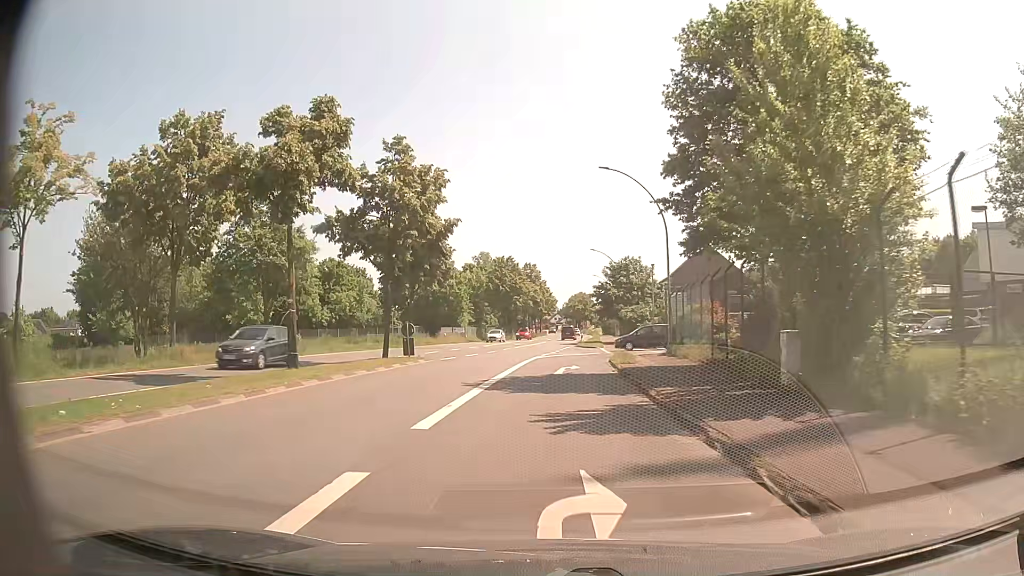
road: primary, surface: asphalt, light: Day
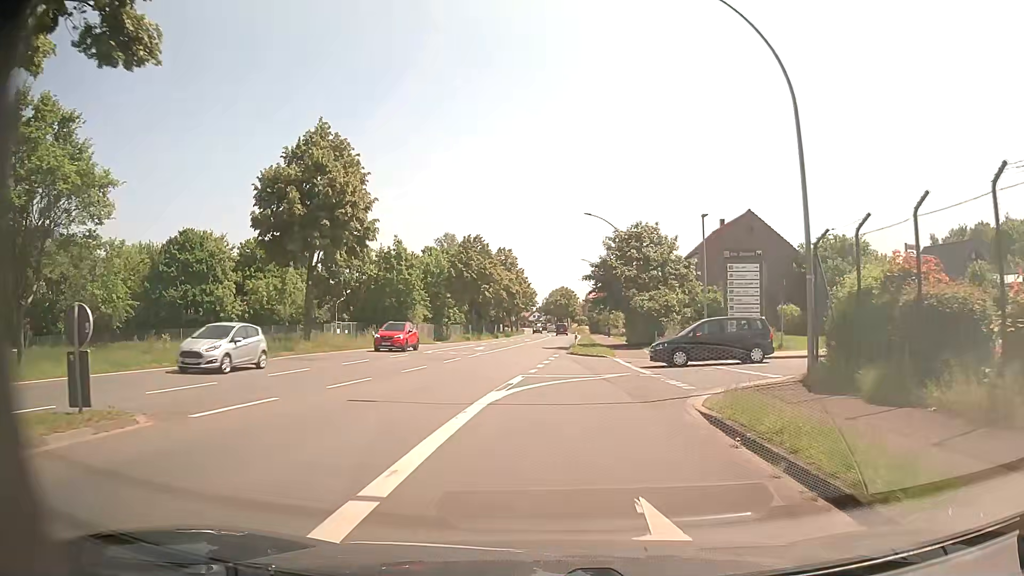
(+0.1, +20.8) m; +2°
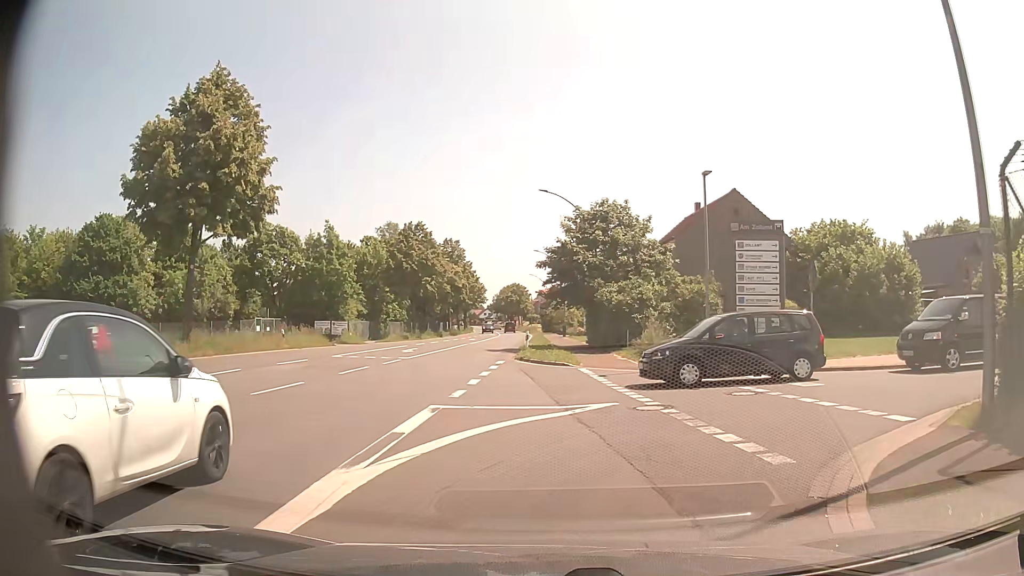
(+0.2, +7.9) m; +4°
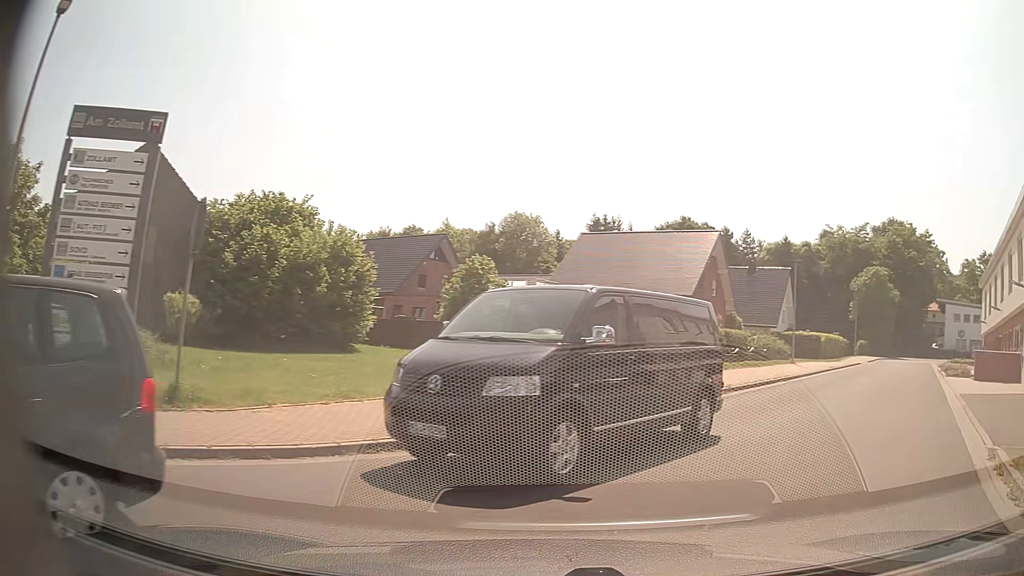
(+3.7, +10.9) m; +49°
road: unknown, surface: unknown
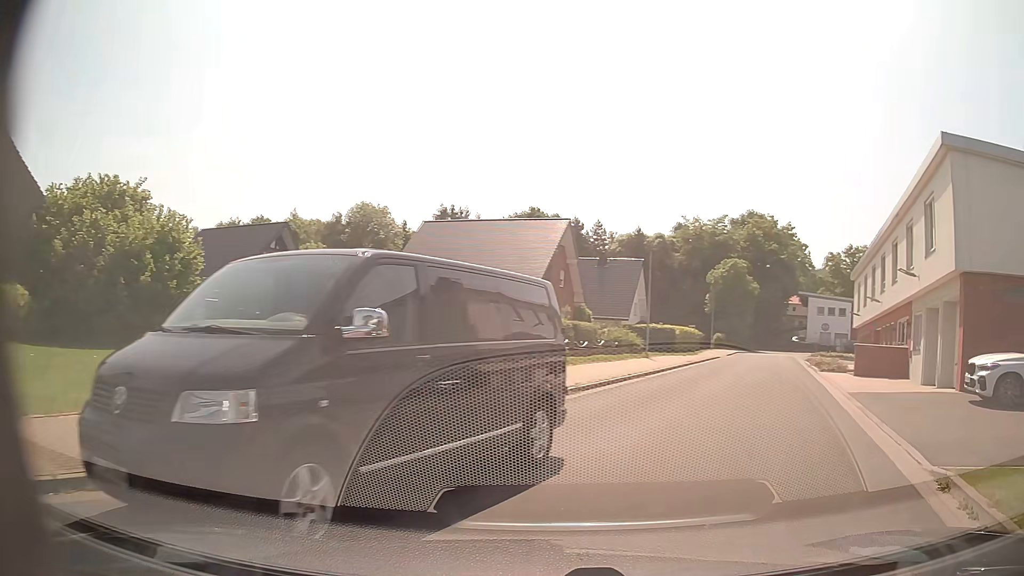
(+0.3, +2.5) m; +14°
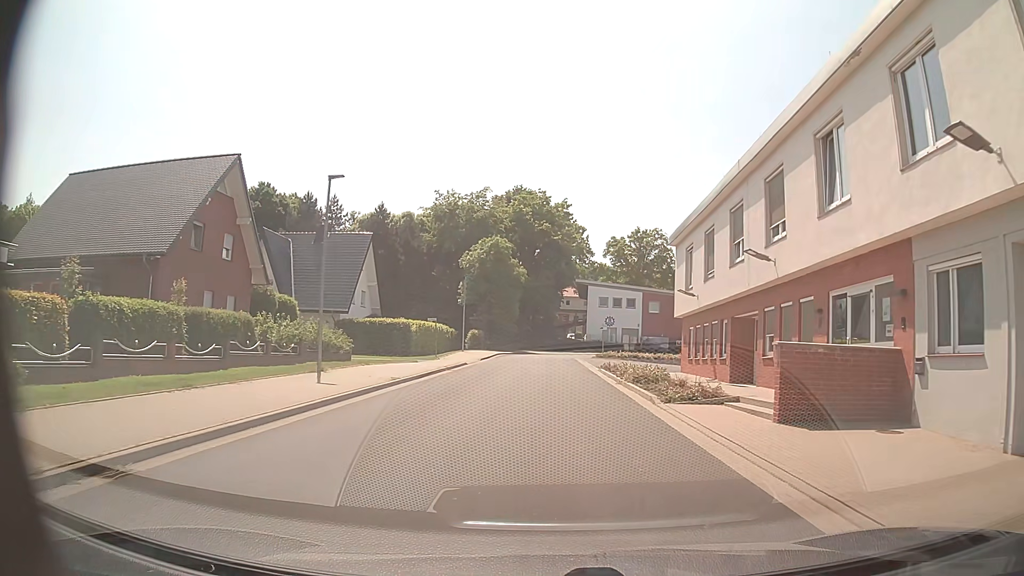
(+4.8, +17.1) m; +20°
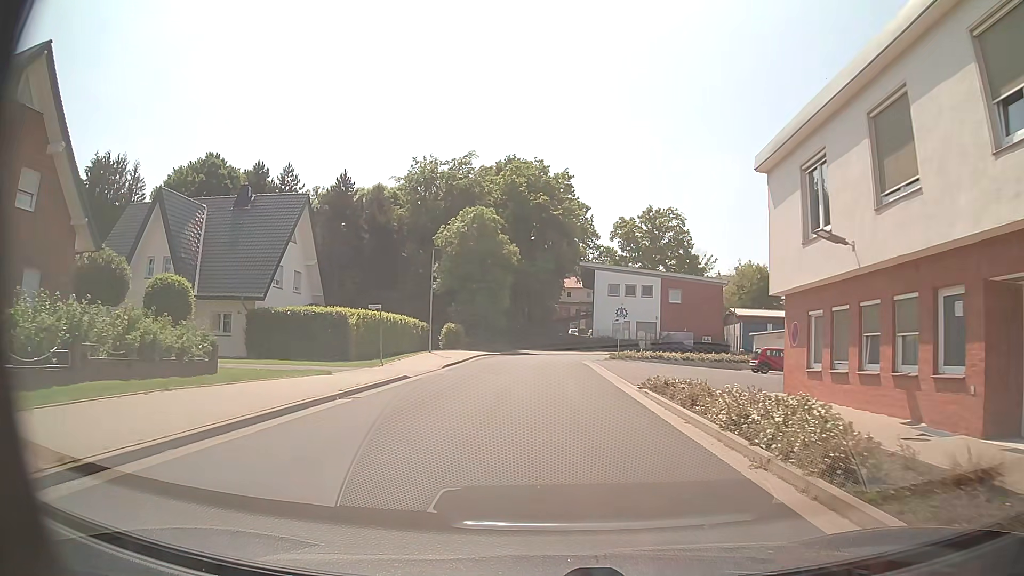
(-0.2, +14.9) m; -1°
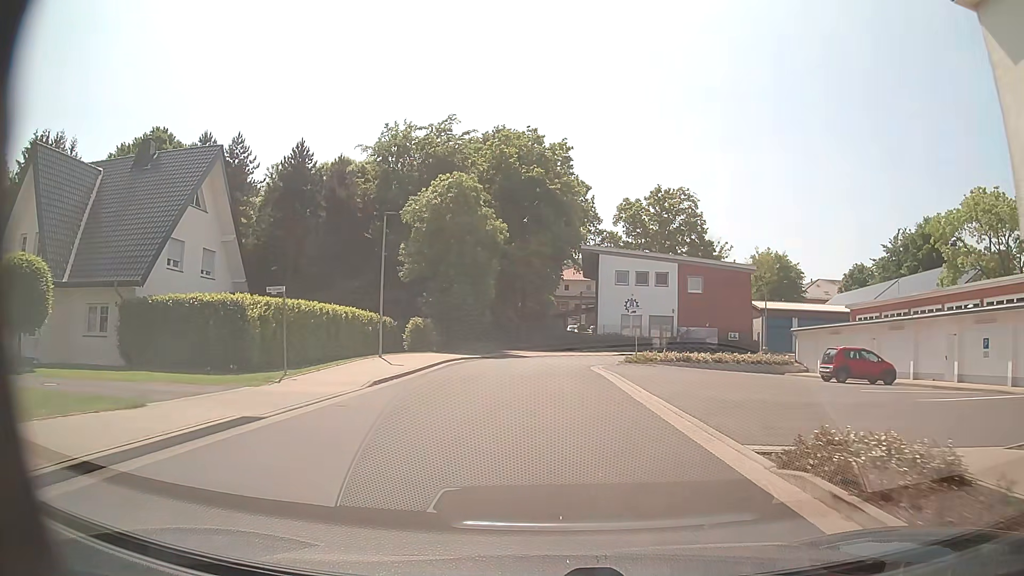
(+0.1, +11.2) m; +1°
(0, +10) (0, +20) (0, +30) (+3, +40) (+10, +47) (+20, +50) (+30, +50) (+40, +50) (+50, +51) (+60, +51) m
